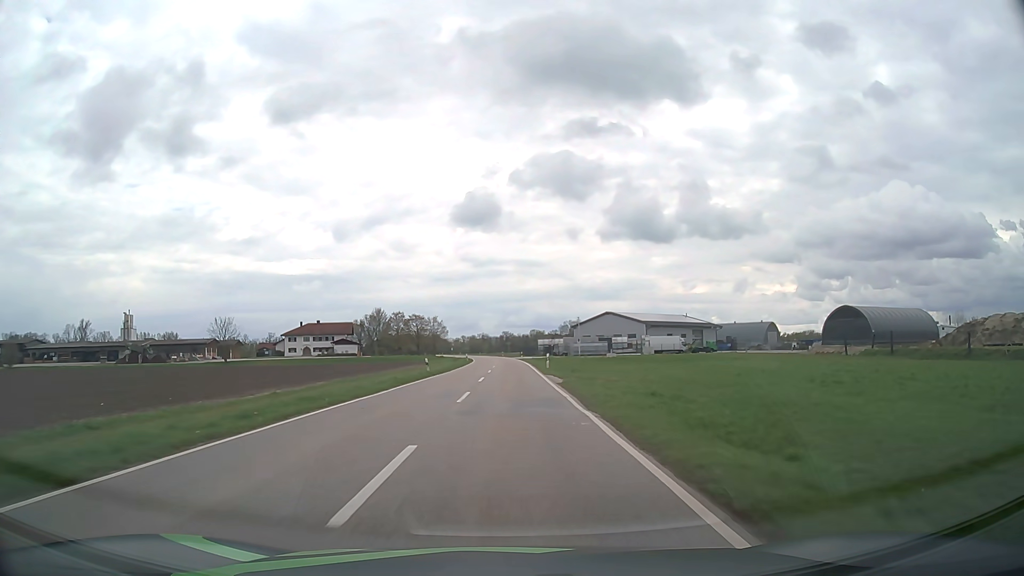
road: tertiary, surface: asphalt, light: Day
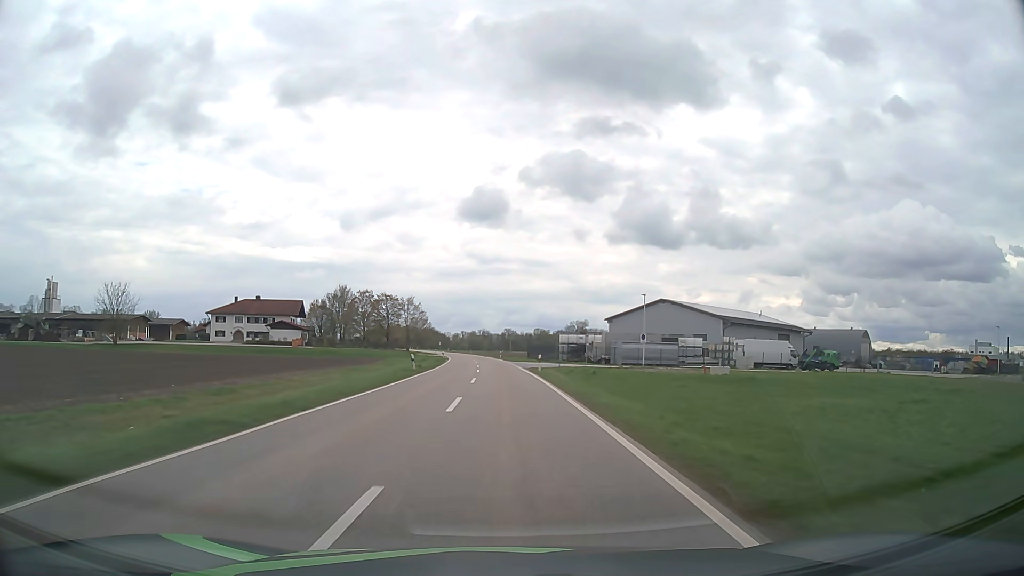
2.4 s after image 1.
(+0.2, +51.8) m; 0°
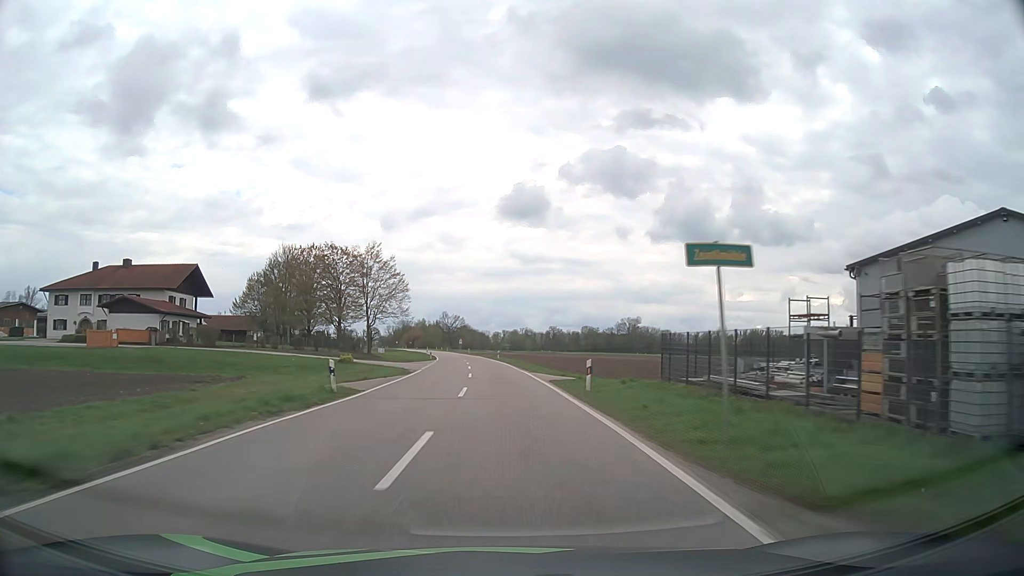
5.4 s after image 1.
(-1.7, +69.0) m; -4°
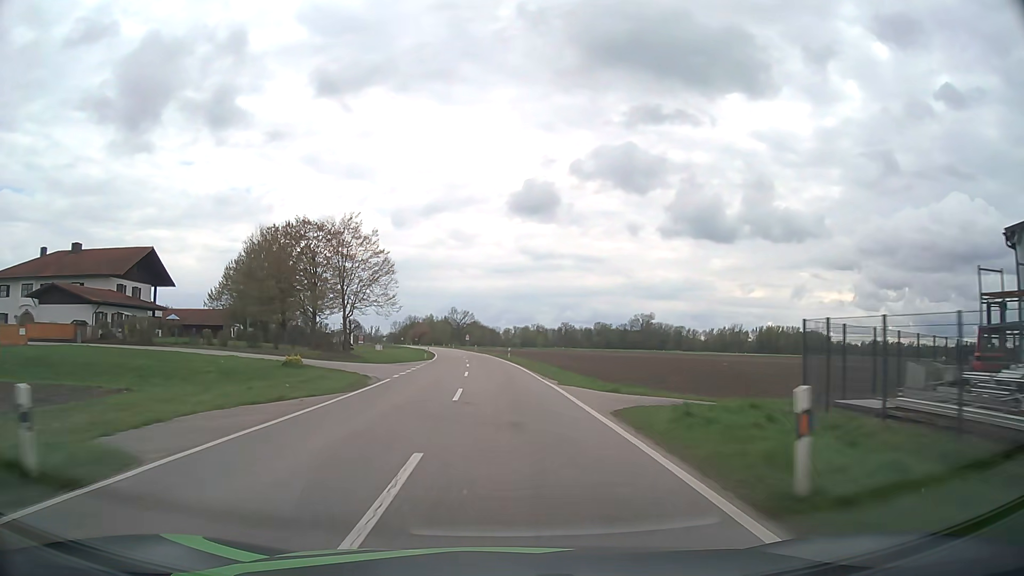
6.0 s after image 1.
(-0.1, +14.1) m; -1°
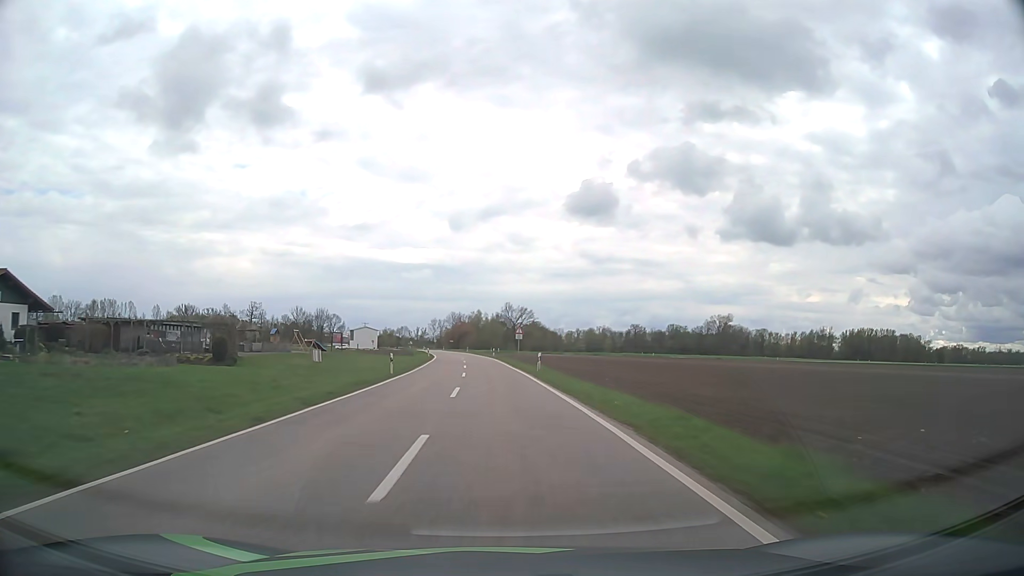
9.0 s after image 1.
(-3.4, +71.2) m; -5°
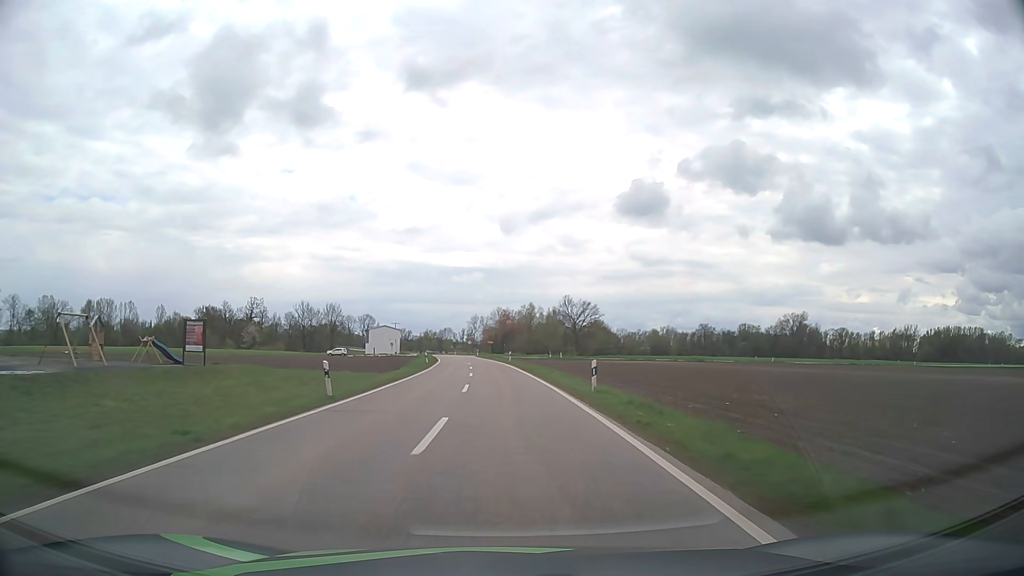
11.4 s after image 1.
(-2.4, +57.9) m; -5°
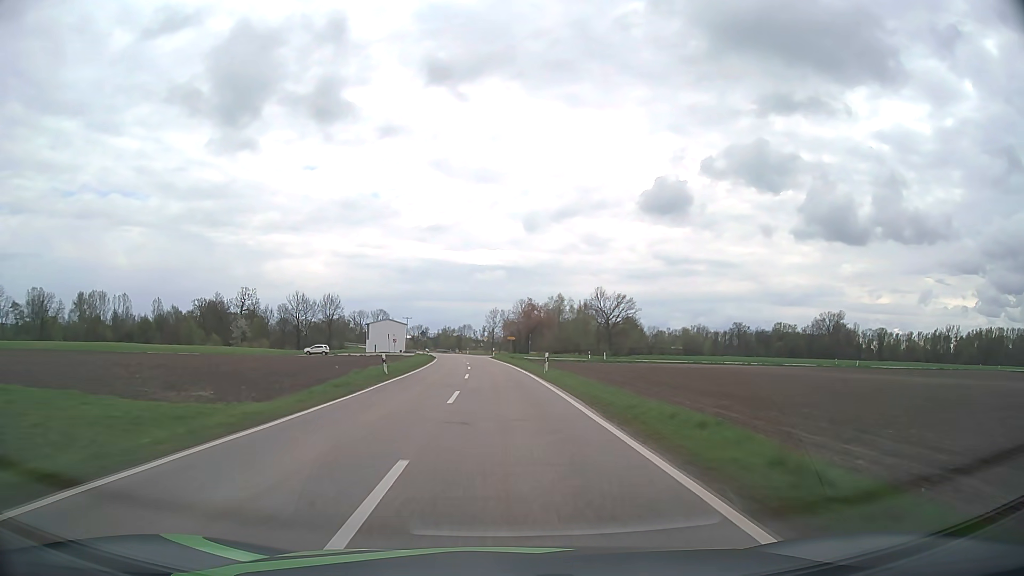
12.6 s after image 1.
(-0.4, +29.3) m; -2°
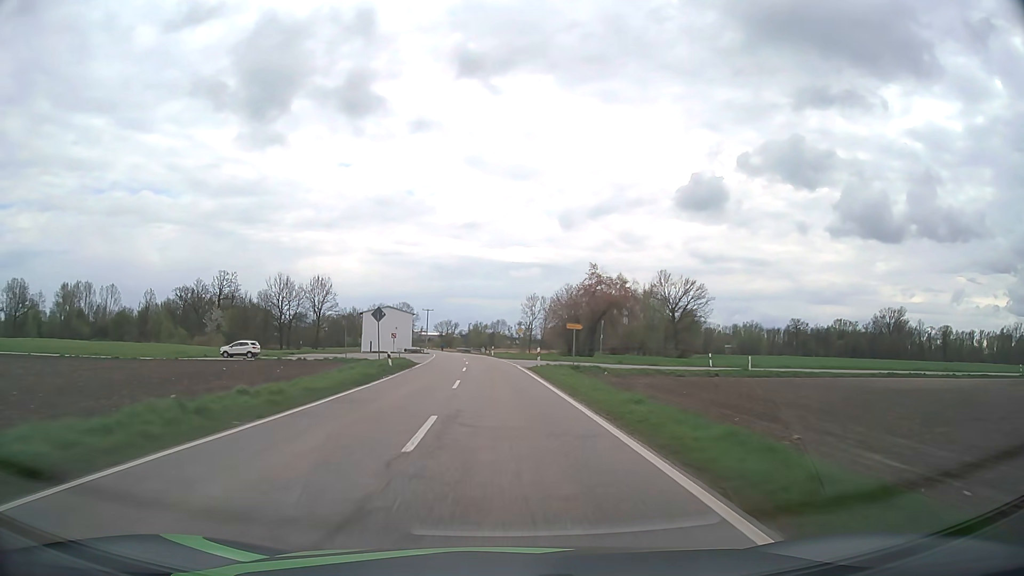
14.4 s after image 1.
(-1.2, +44.1) m; -3°
(0, +10) (0, +20) (-1, +30) (-1, +40) (-2, +50) (-2, +60) (-3, +70) (-4, +80) (-6, +90) (-7, +100) m
